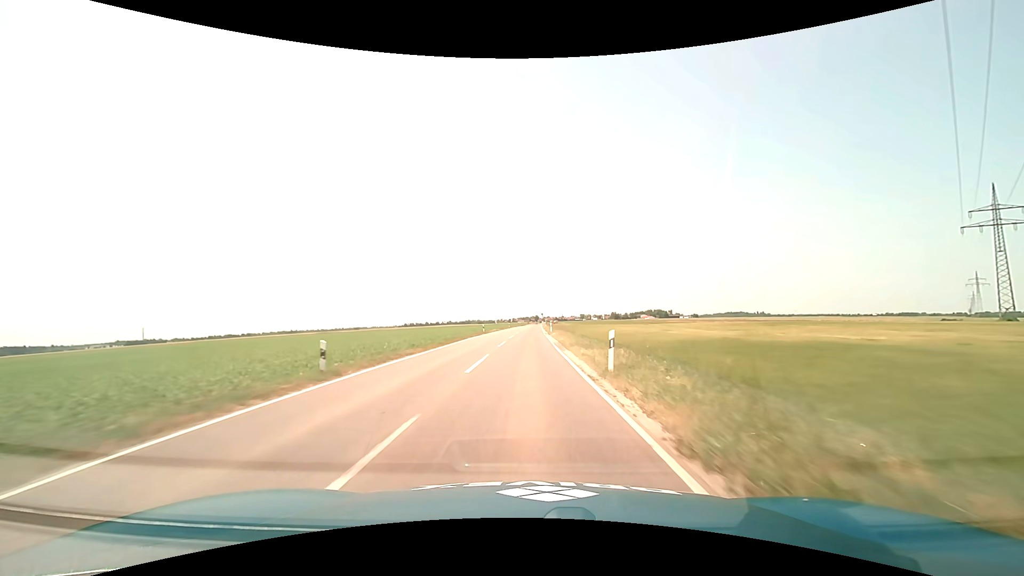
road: tertiary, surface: asphalt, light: Day
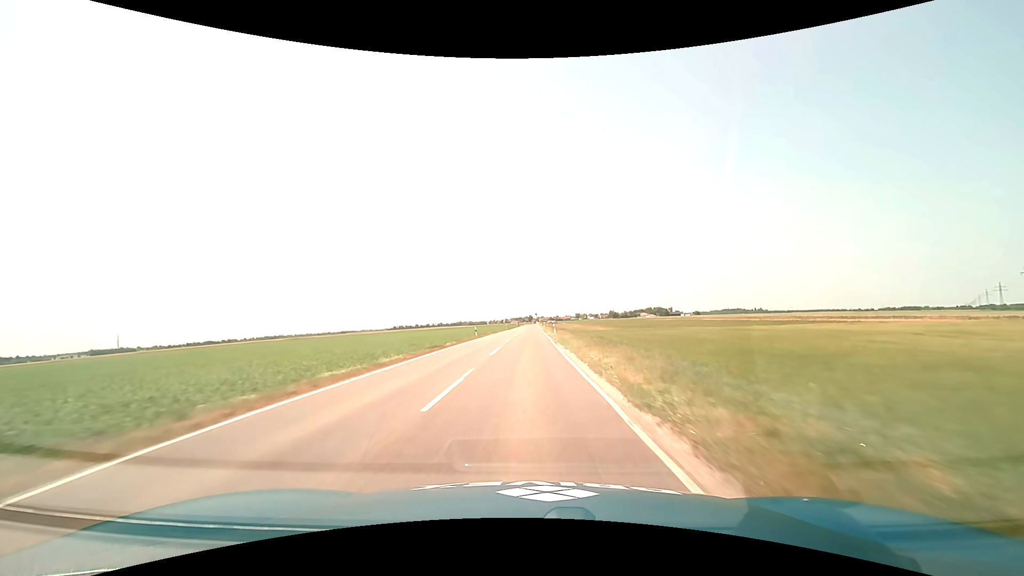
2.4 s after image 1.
(+0.4, +55.5) m; +1°
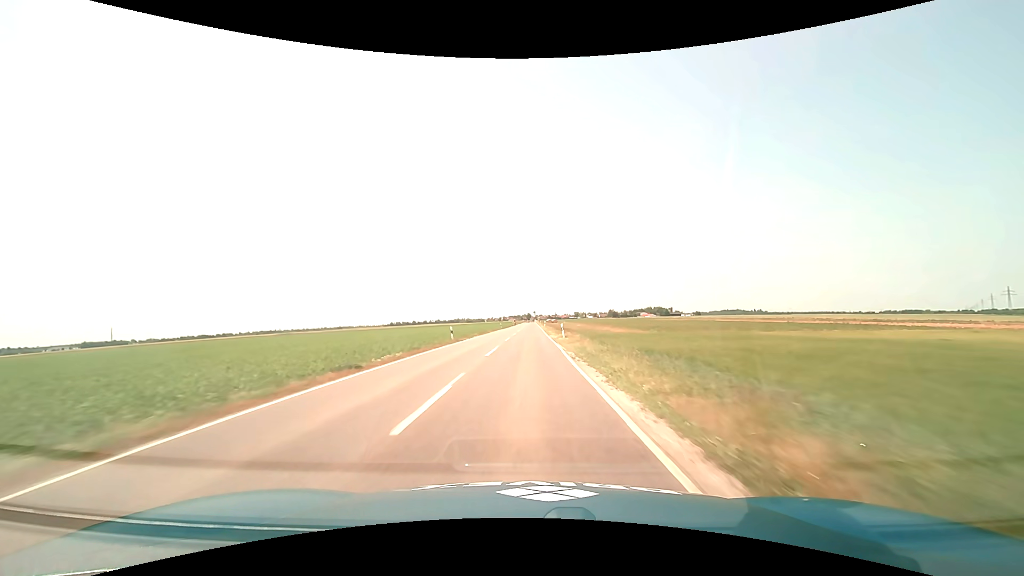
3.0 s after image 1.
(0.0, +13.9) m; 0°
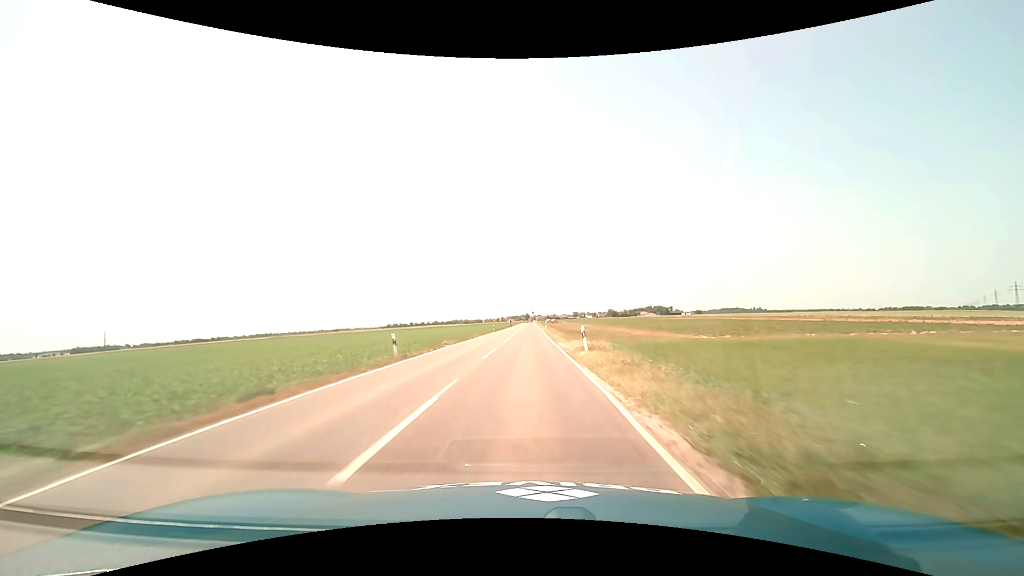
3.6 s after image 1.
(+0.1, +14.0) m; 0°
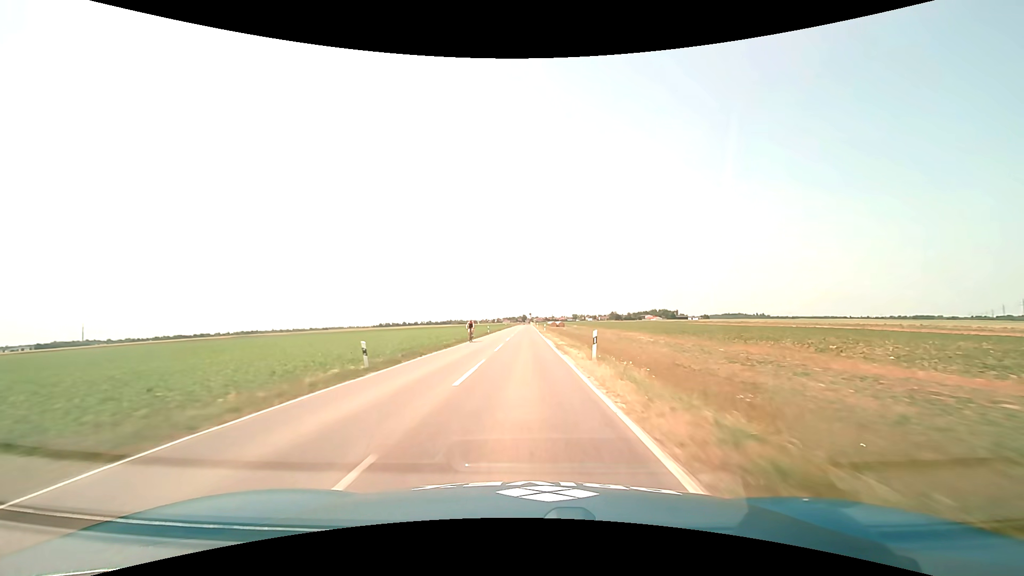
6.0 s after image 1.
(0.0, +56.0) m; 0°
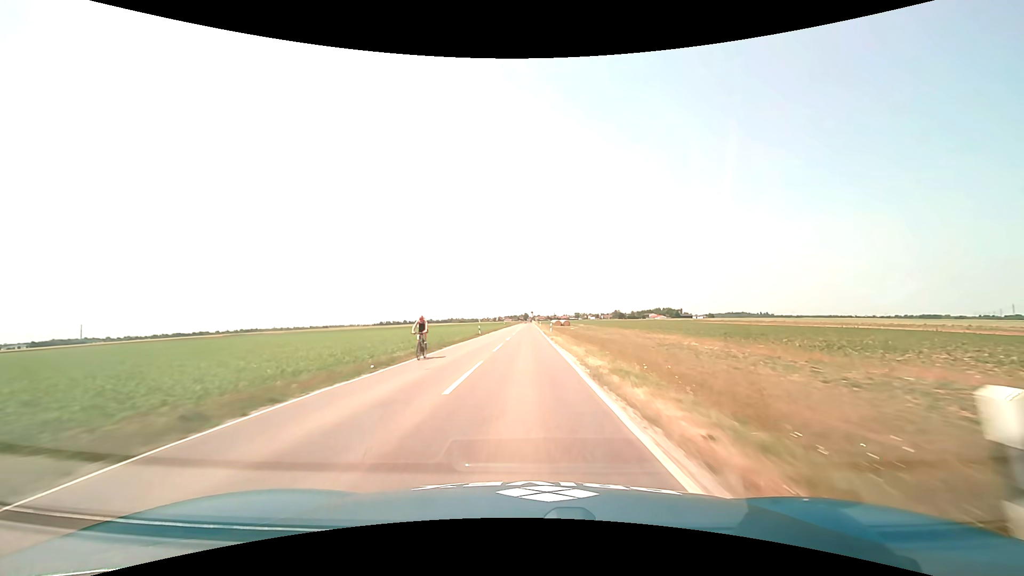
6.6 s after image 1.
(0.0, +14.1) m; 0°
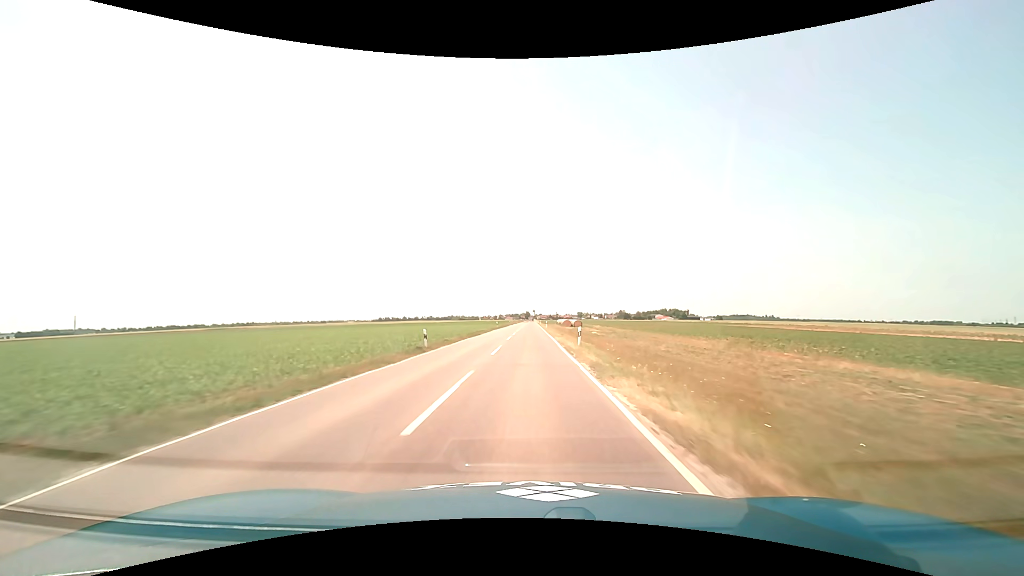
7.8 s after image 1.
(-0.1, +28.2) m; 0°
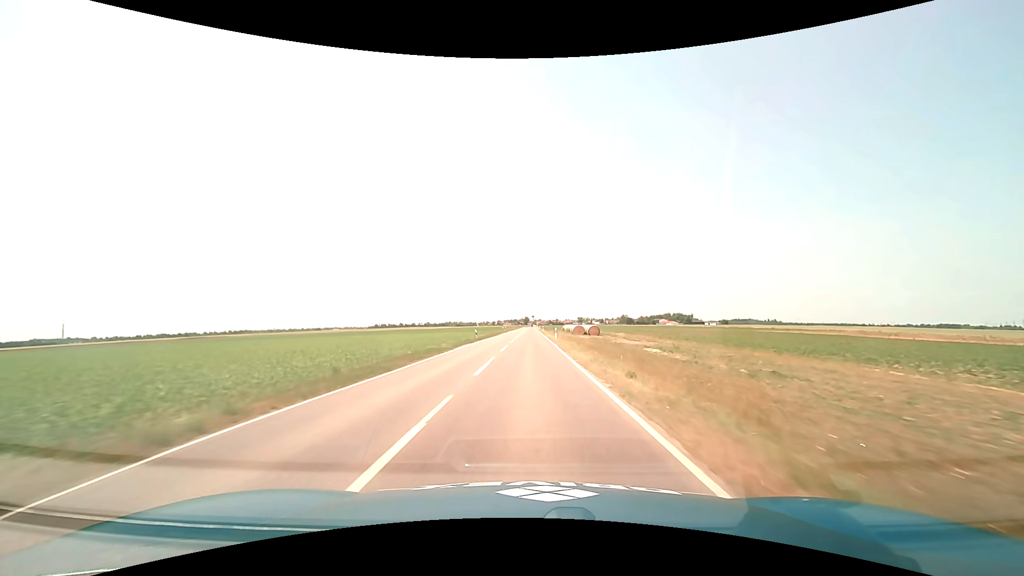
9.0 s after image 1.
(0.0, +28.5) m; 0°
(0, +10) (0, +20) (0, +30) (0, +40) (0, +50) (0, +60) (0, +70) (0, +80) (0, +90) (0, +100) m
